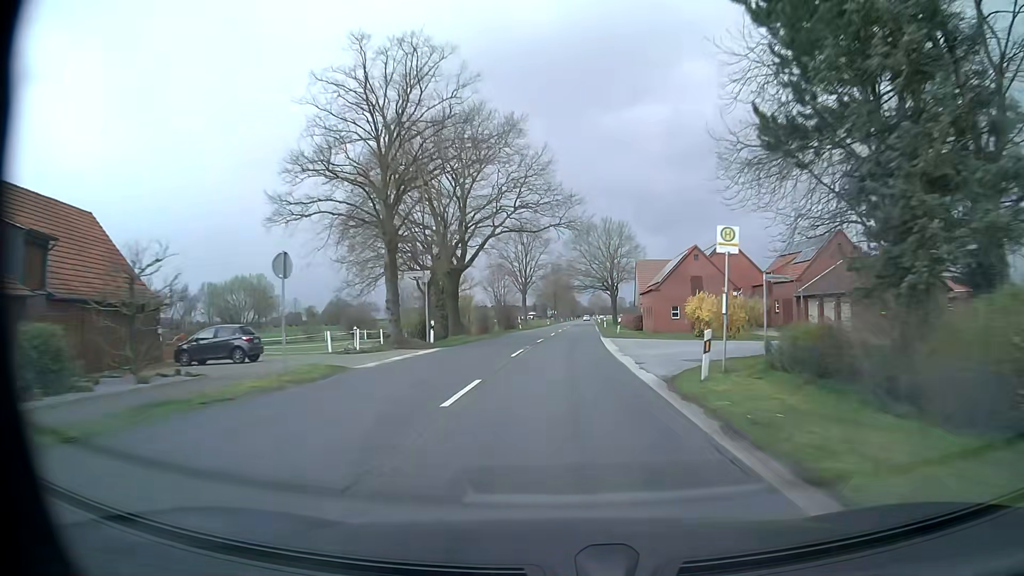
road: secondary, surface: asphalt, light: Day
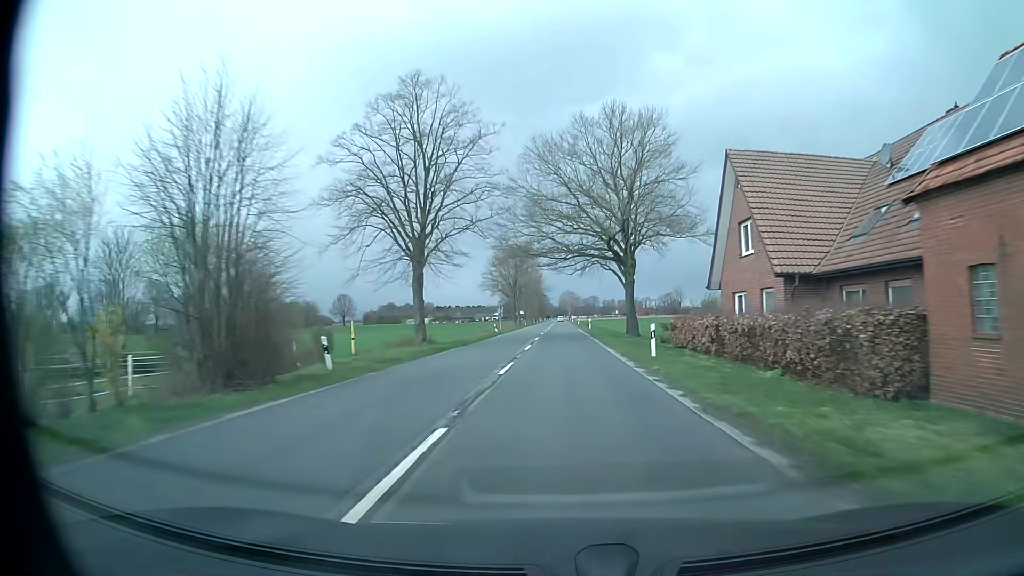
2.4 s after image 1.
(+1.1, +54.4) m; +3°
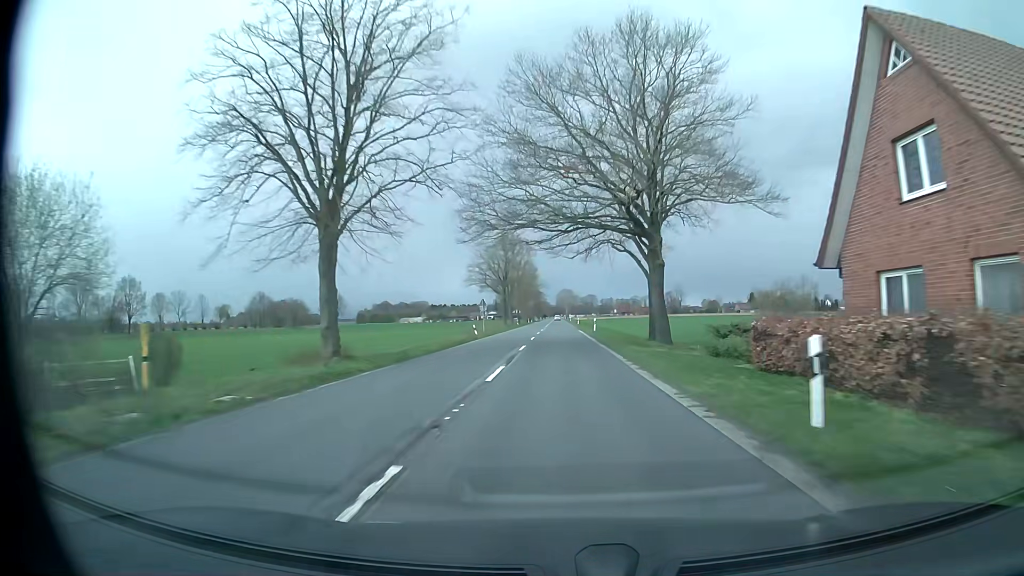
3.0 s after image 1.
(0.0, +14.0) m; 0°
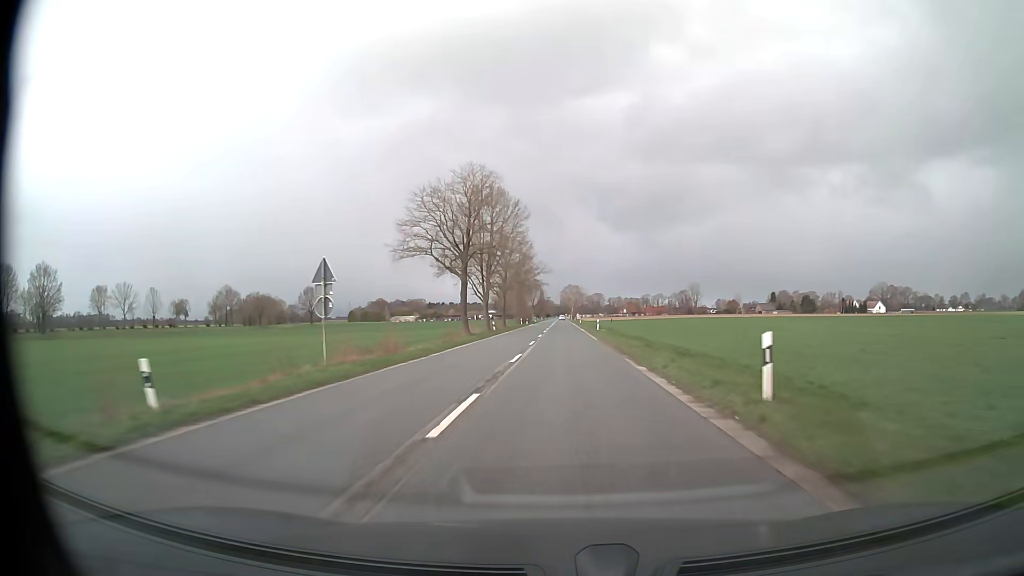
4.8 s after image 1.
(-0.2, +42.8) m; 0°
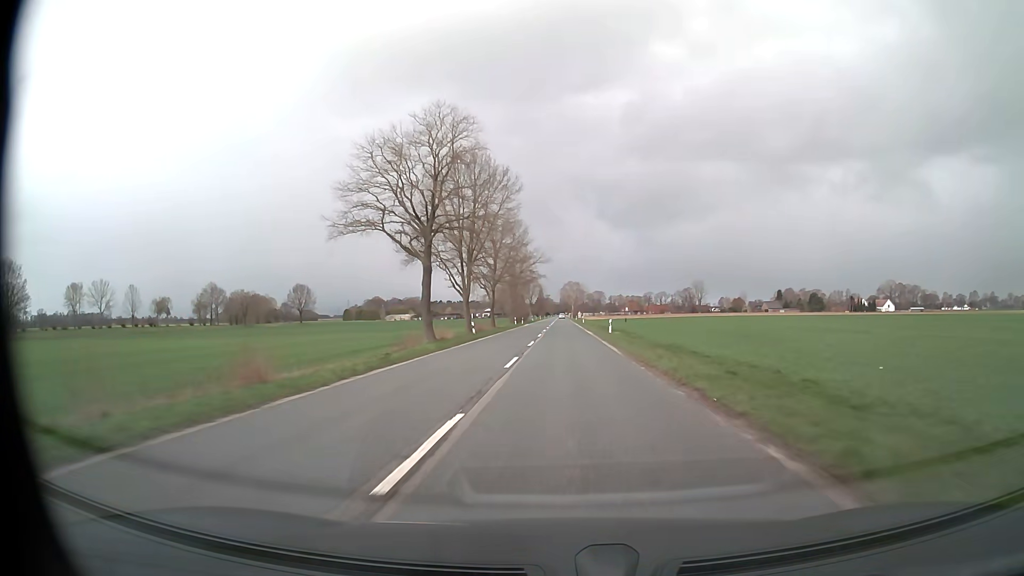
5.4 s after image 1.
(0.0, +14.5) m; 0°
